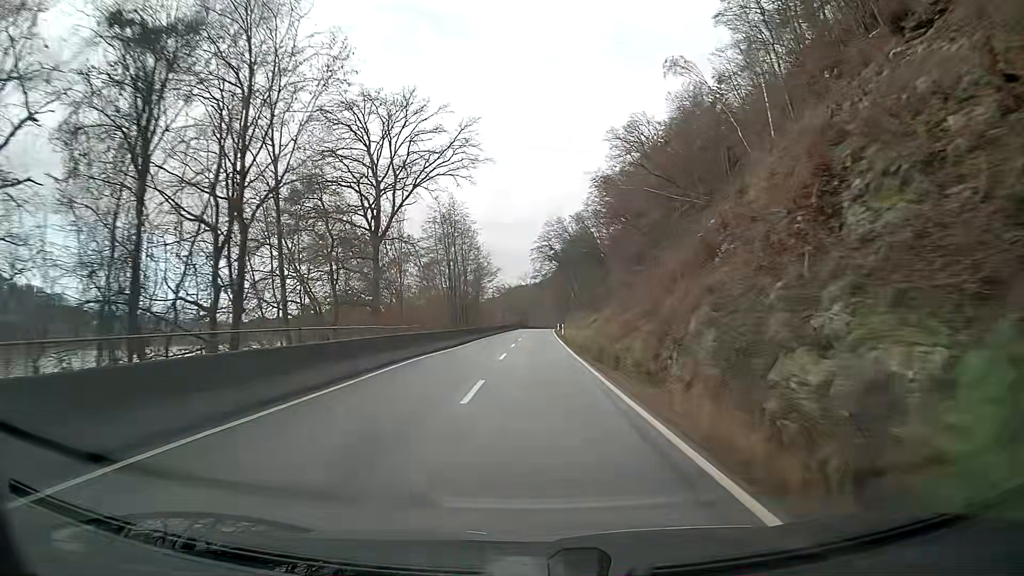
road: secondary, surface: asphalt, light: Day
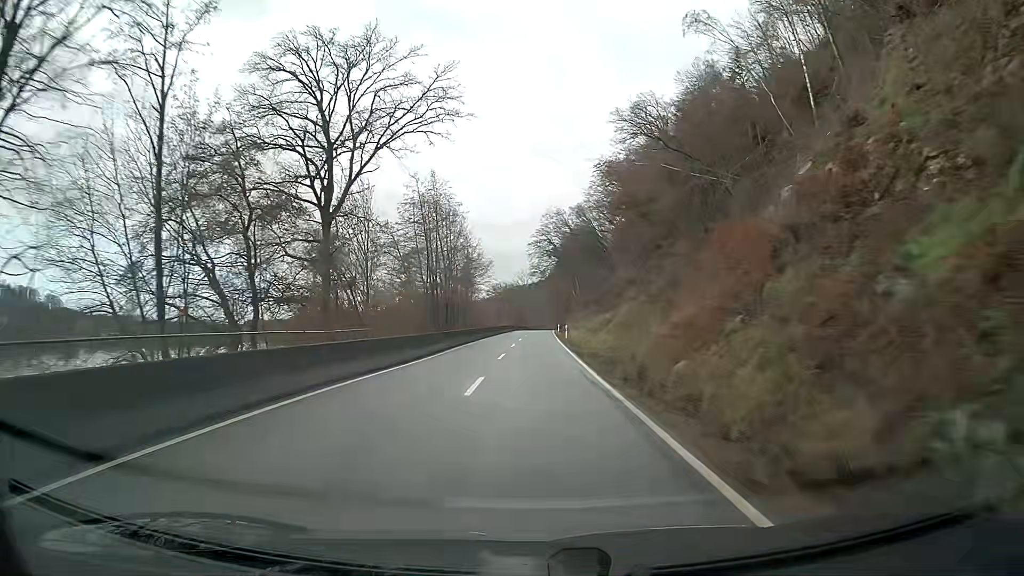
(0.0, +10.9) m; 0°
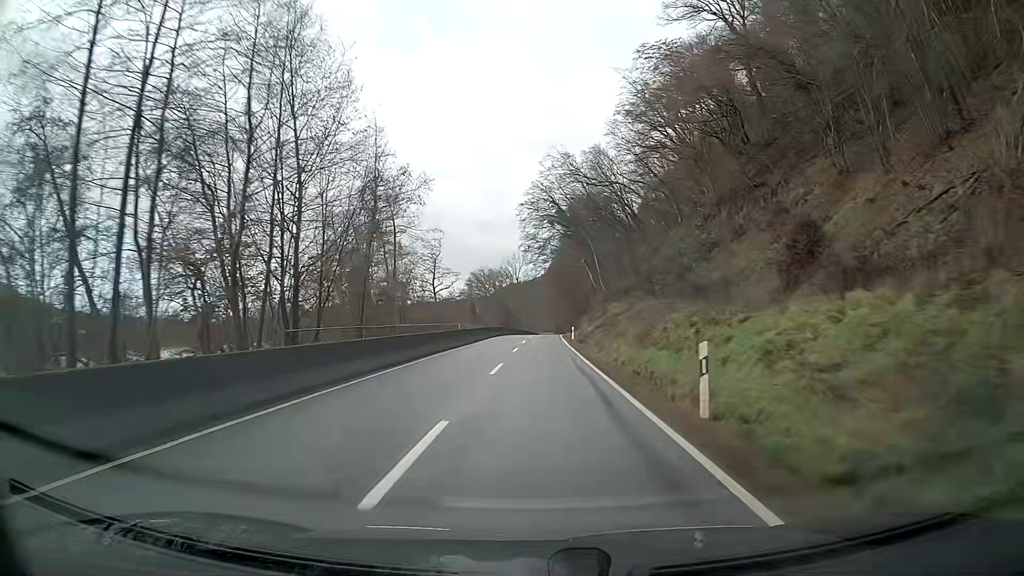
(+0.3, +43.2) m; +1°
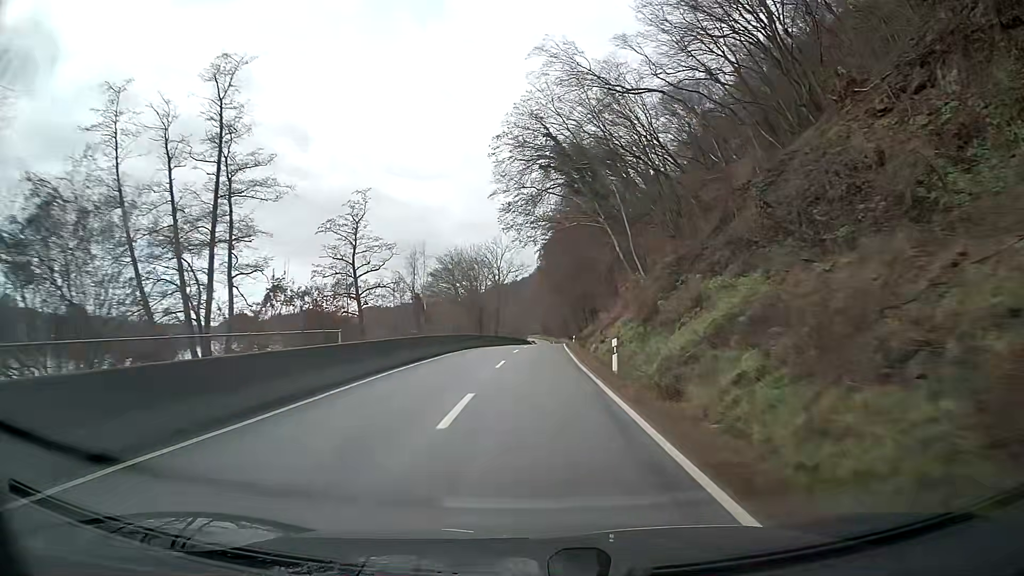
(+0.3, +32.4) m; +1°
